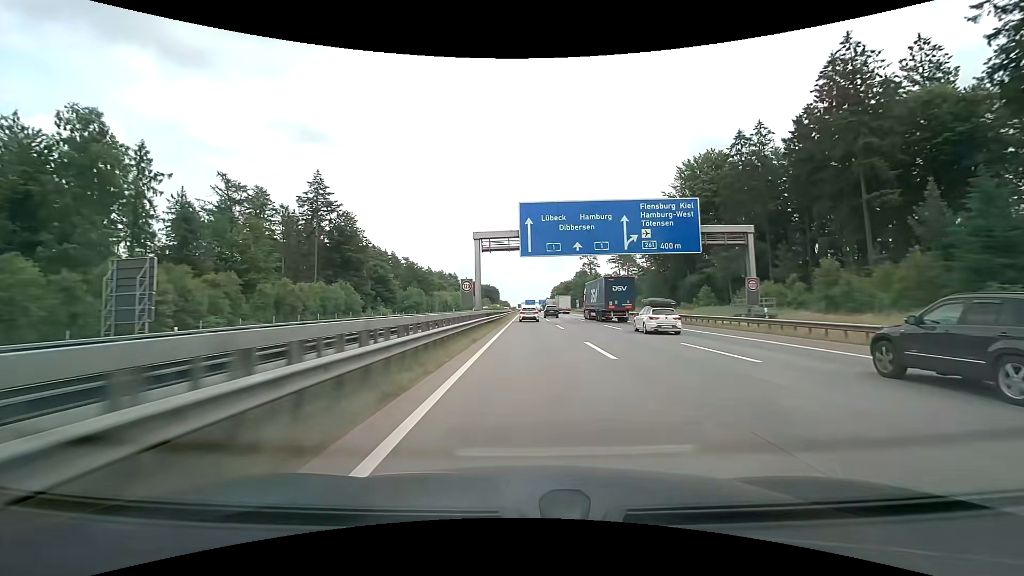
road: motorway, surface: concrete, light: Day
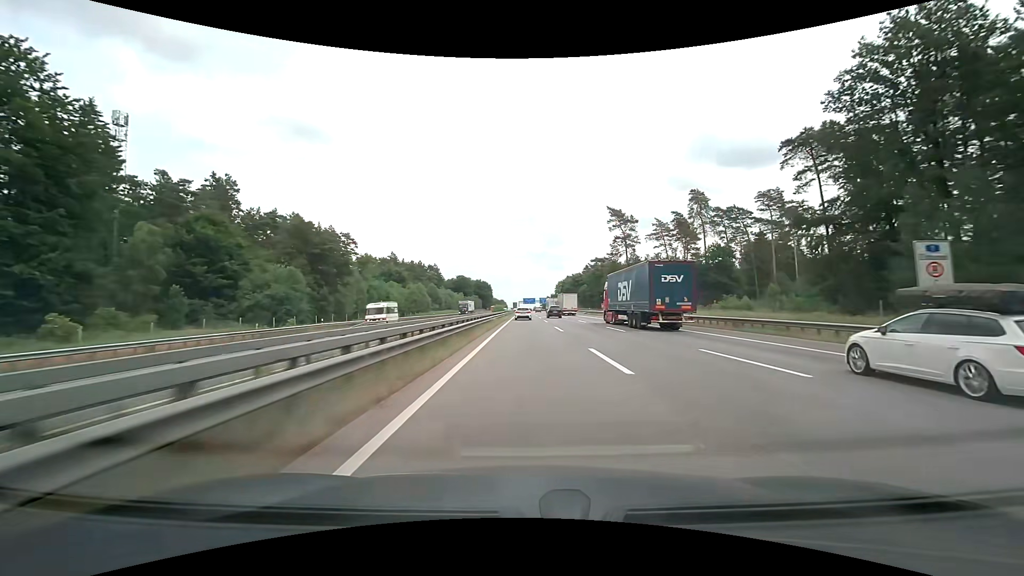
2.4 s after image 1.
(+0.2, +74.9) m; 0°
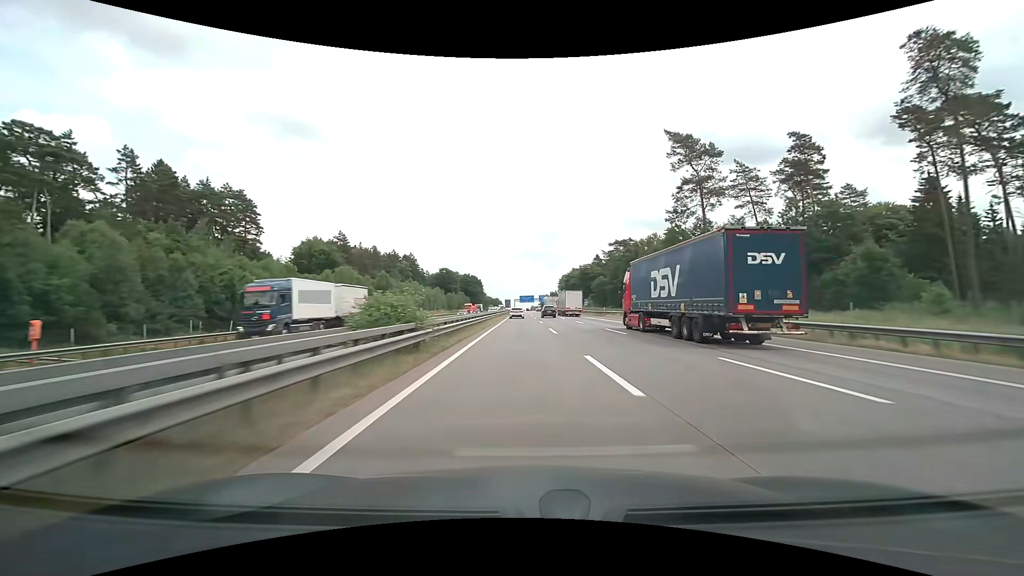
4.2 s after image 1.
(+0.3, +56.6) m; 0°
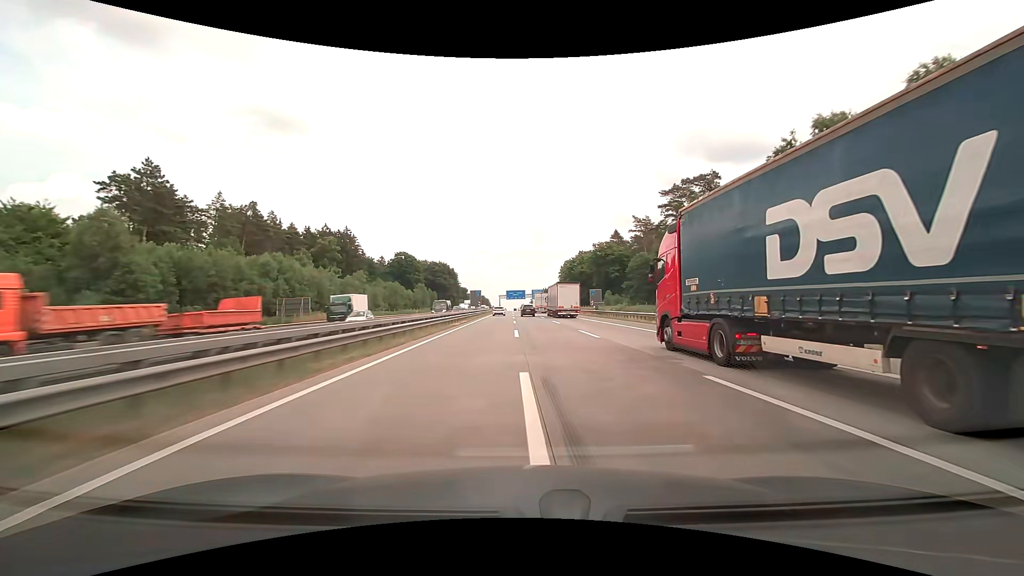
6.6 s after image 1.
(+0.8, +75.8) m; +1°
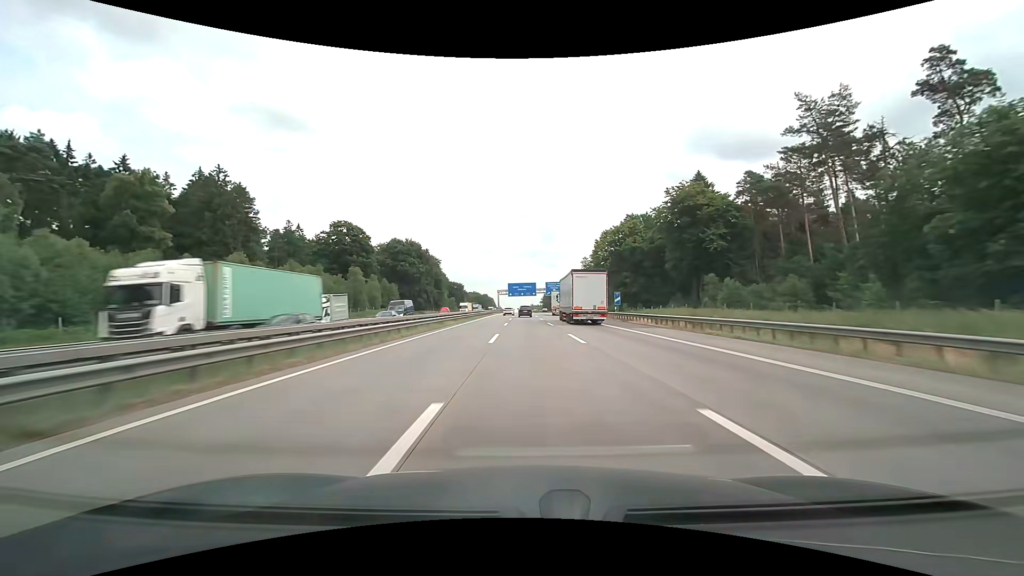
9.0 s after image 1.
(-0.5, +75.3) m; -1°
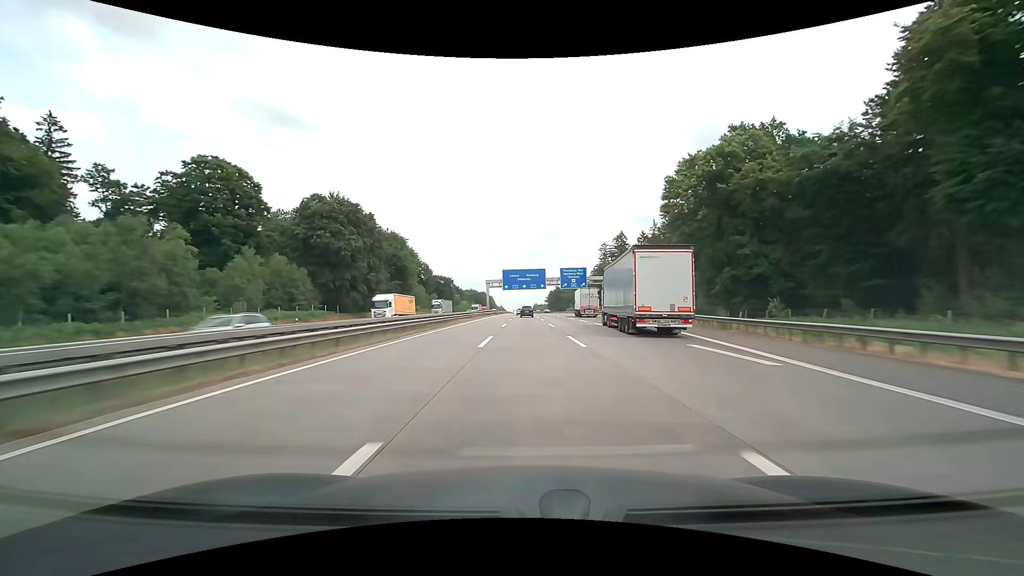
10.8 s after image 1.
(-0.4, +56.0) m; -1°
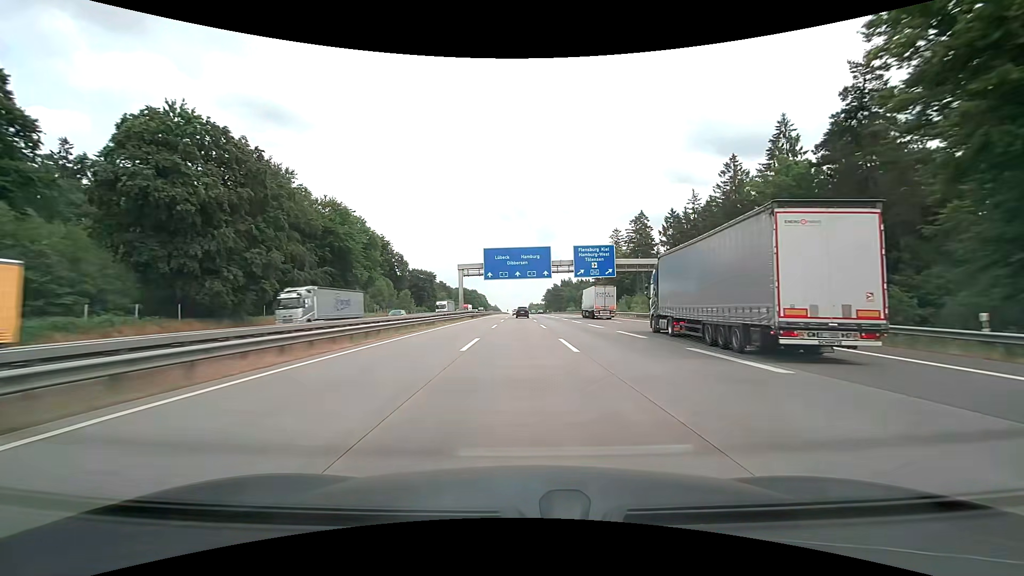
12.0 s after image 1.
(+0.2, +37.3) m; 0°
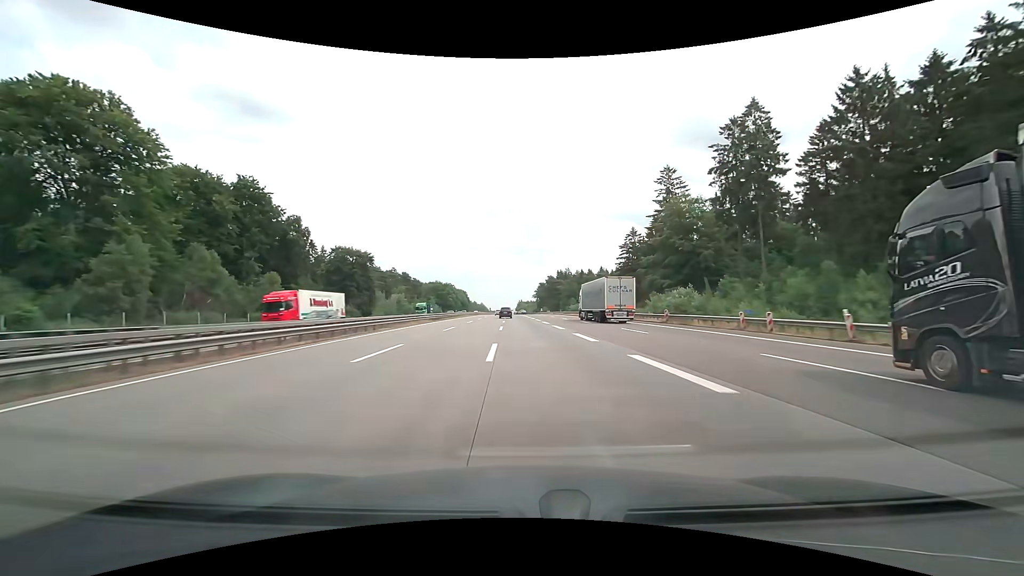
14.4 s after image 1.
(+1.3, +74.9) m; +1°
(0, +10) (0, +20) (0, +30) (0, +40) (0, +50) (-1, +60) (-1, +70) (-1, +80) (-1, +90) (-2, +100) m
